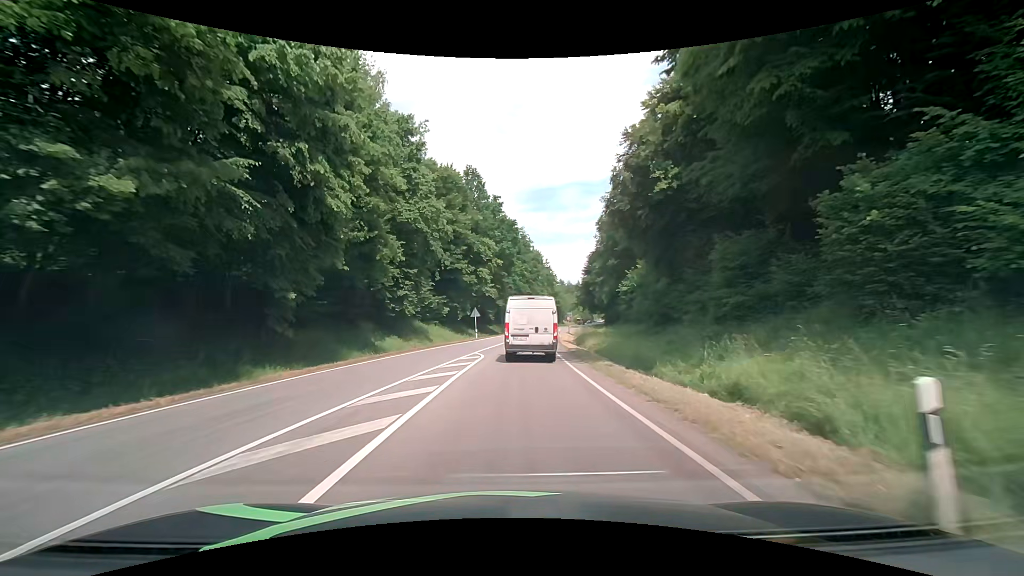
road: primary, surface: asphalt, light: Day
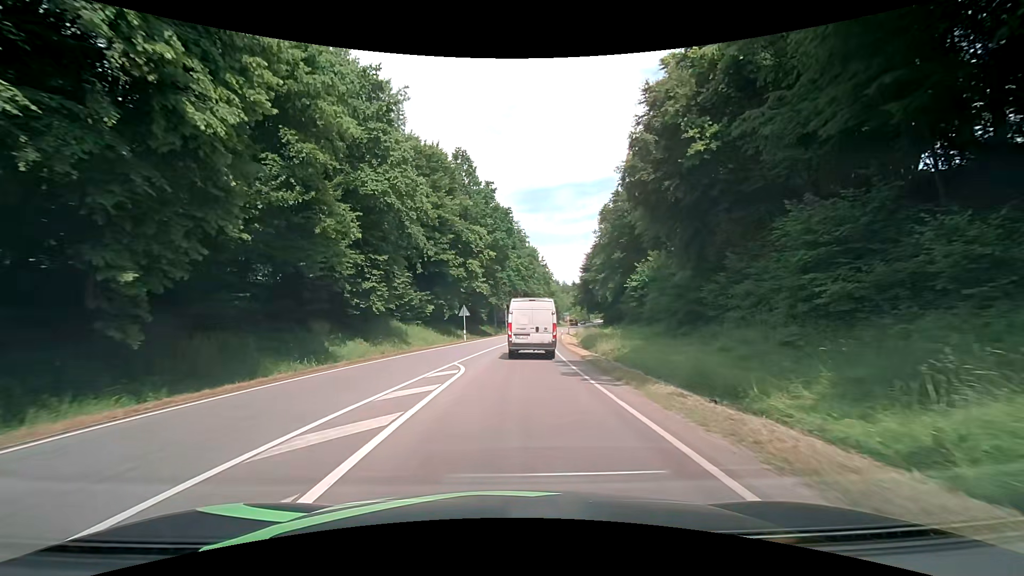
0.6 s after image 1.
(+0.1, +7.7) m; +1°
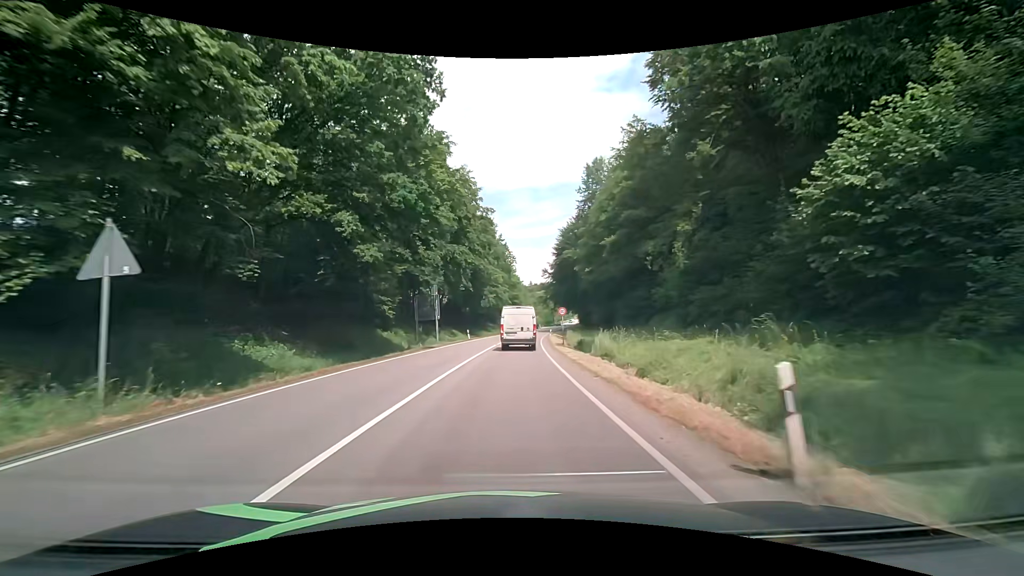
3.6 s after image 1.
(+1.9, +41.8) m; +5°
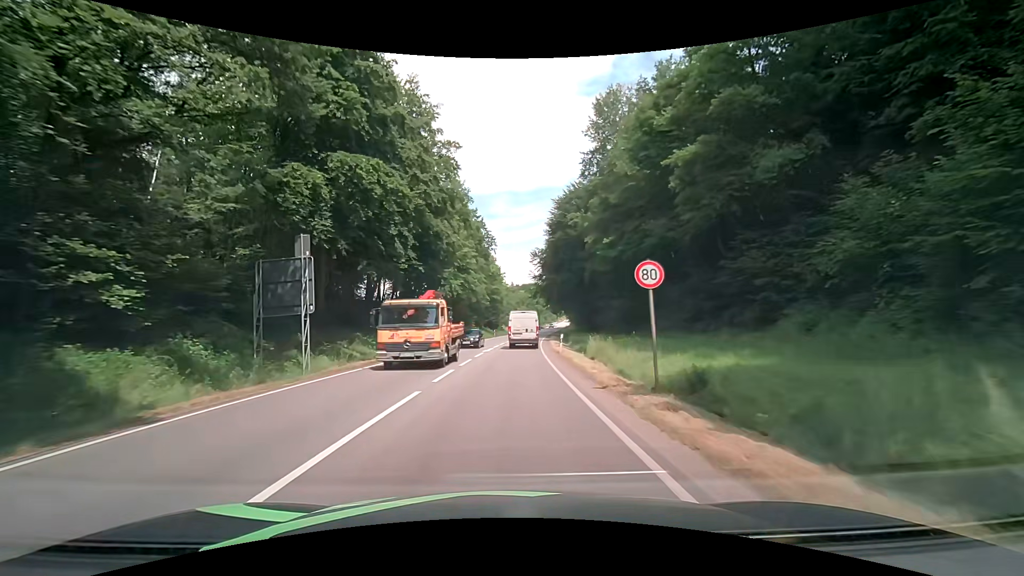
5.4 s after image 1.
(+0.6, +27.0) m; +2°
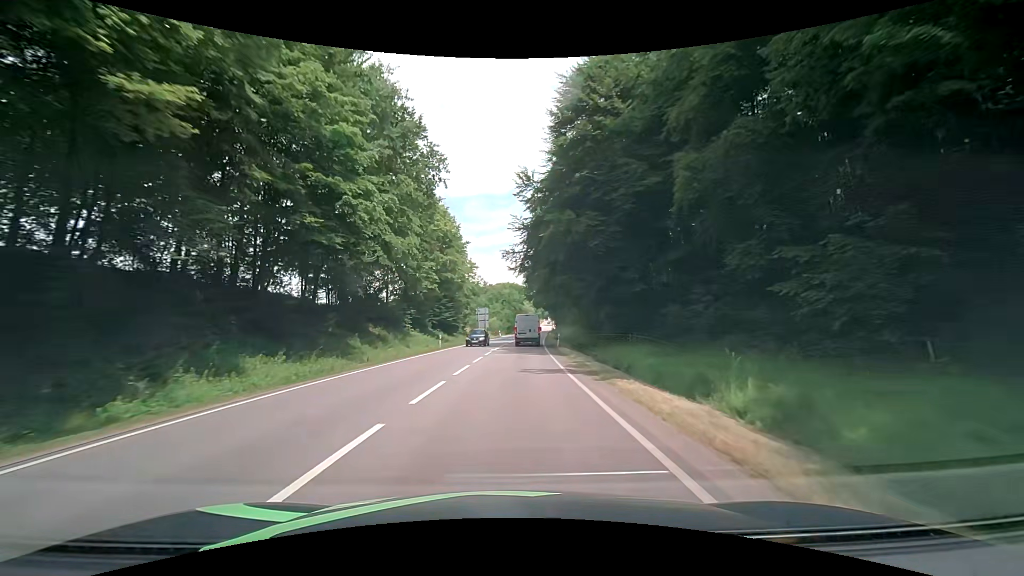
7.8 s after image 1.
(+0.8, +40.1) m; +2°
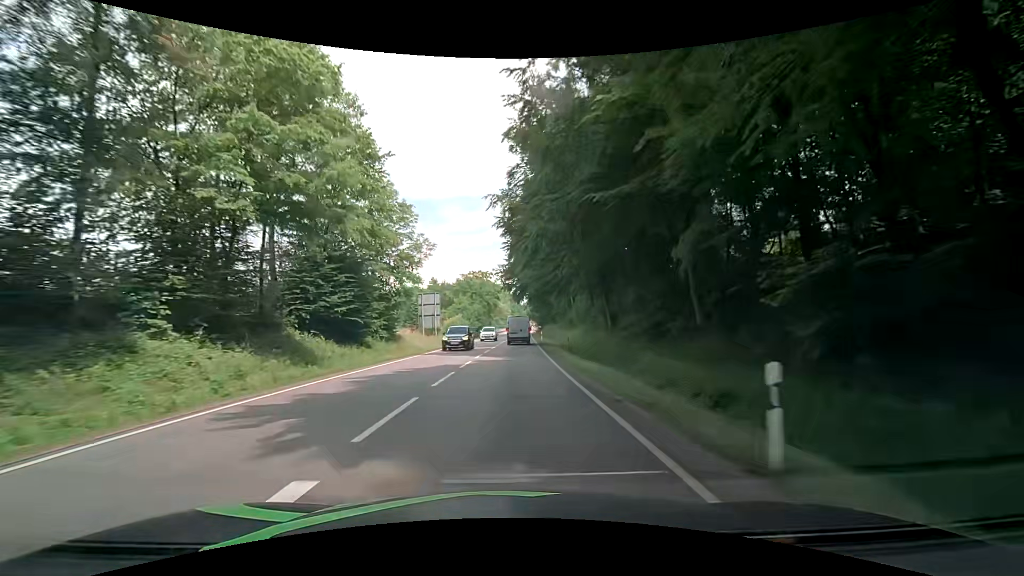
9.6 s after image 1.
(+1.3, +33.2) m; +4°
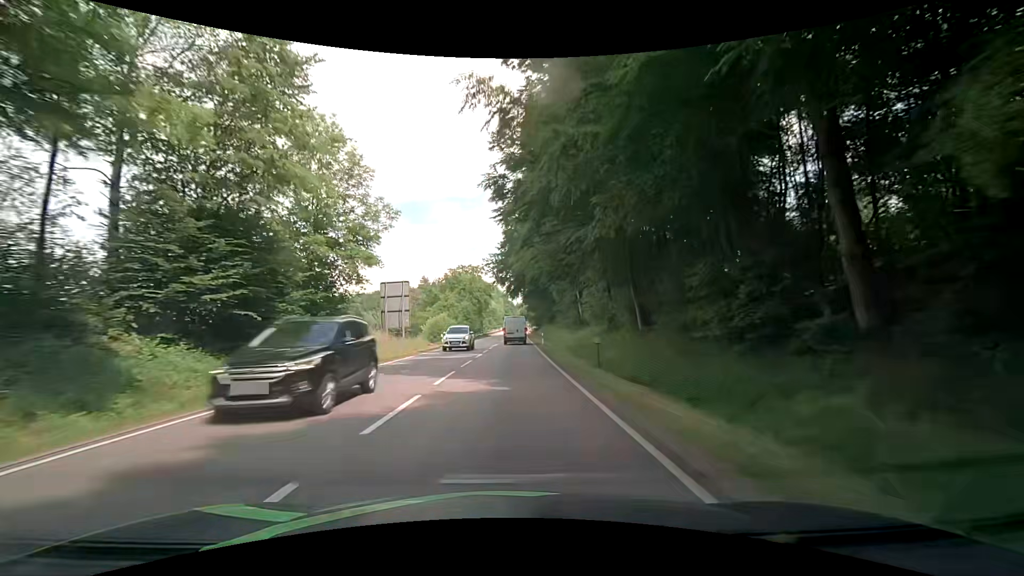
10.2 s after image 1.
(+0.1, +11.5) m; +1°
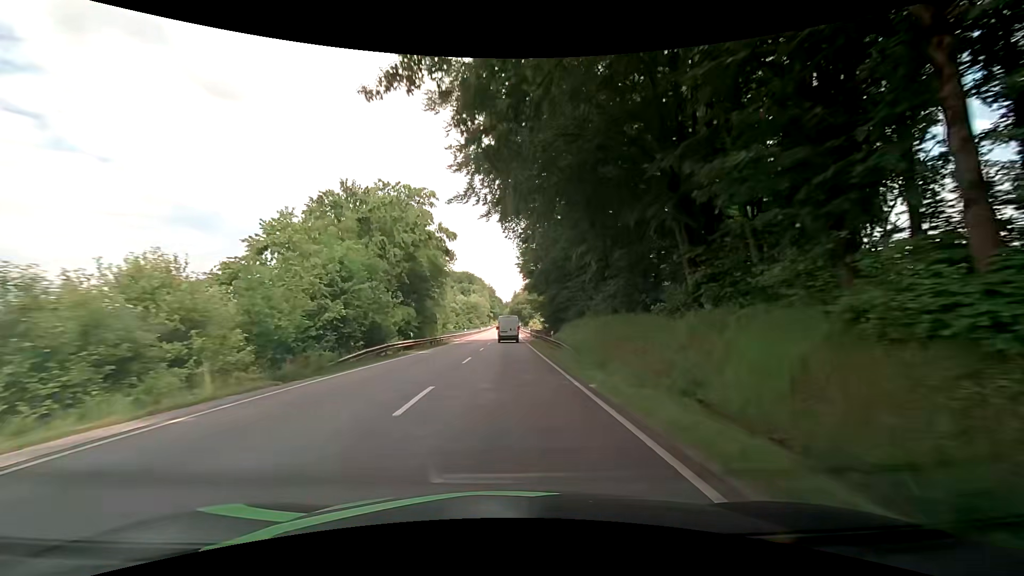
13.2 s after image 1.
(+1.0, +59.3) m; +2°
(0, +10) (0, +20) (0, +30) (0, +40) (0, +50) (0, +60) (0, +70) (0, +80) (0, +90) (0, +100) m
